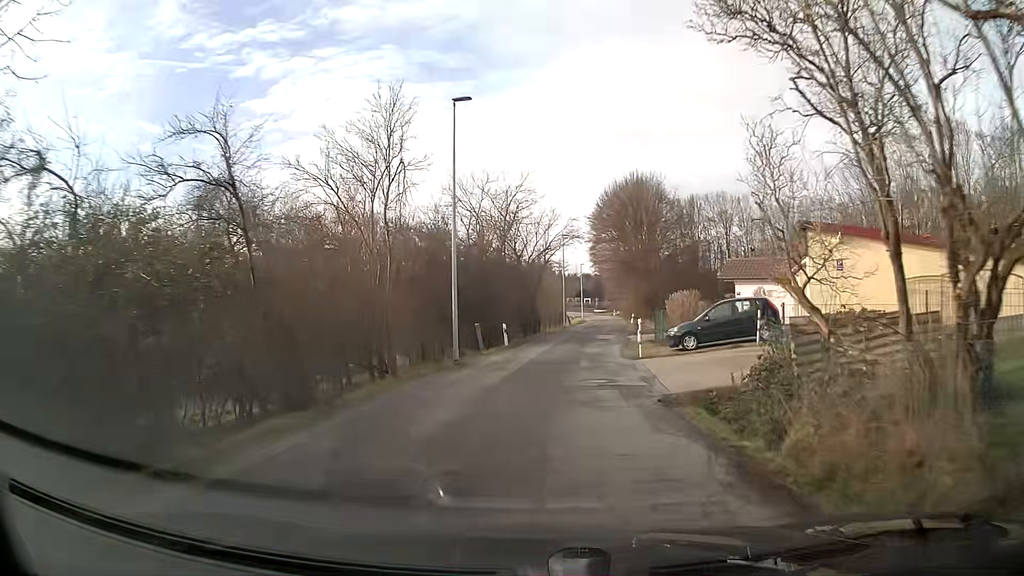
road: residential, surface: asphalt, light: Day
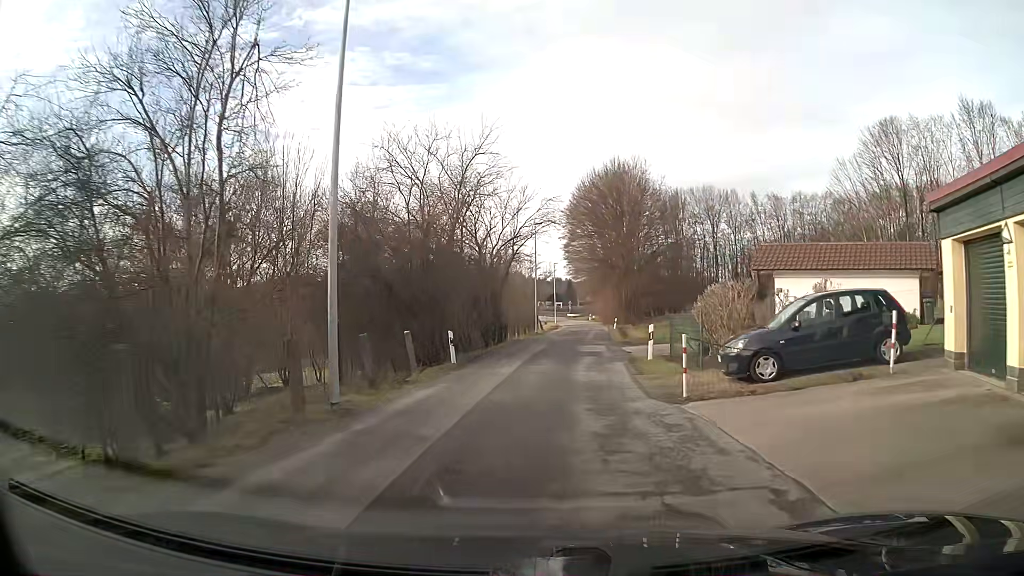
(+0.2, +9.7) m; +3°
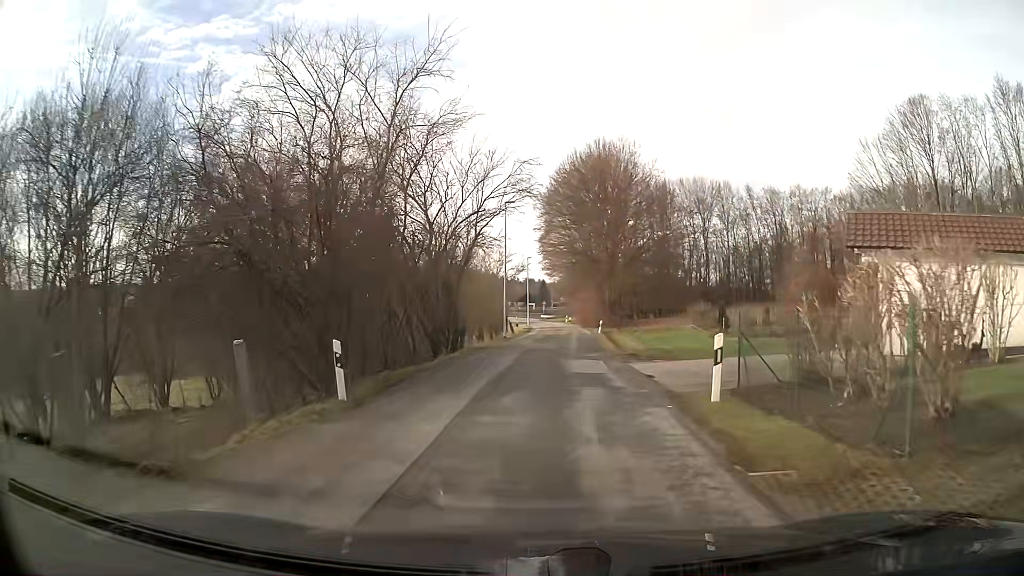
(+0.2, +9.7) m; +3°
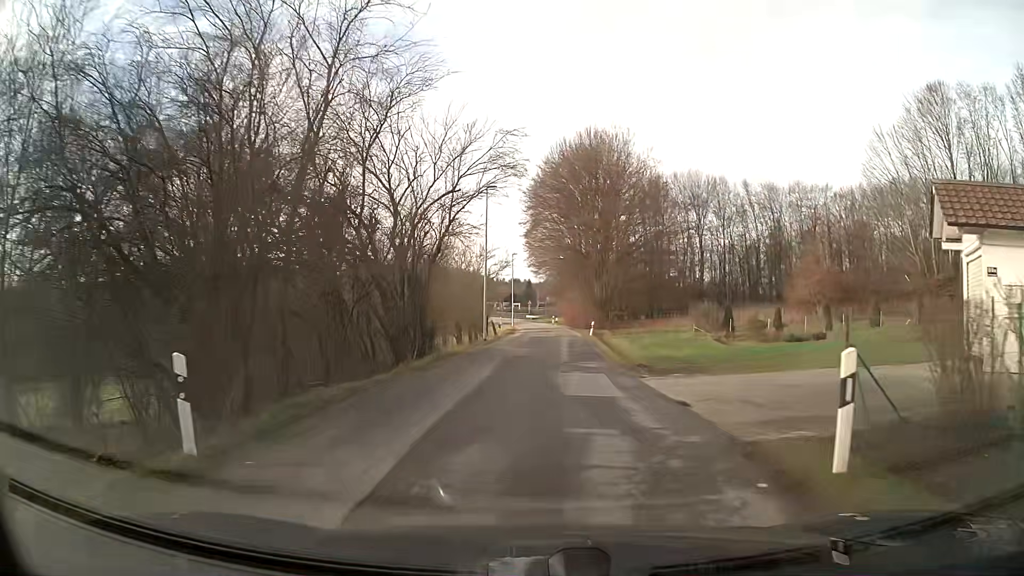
(0.0, +4.8) m; +1°
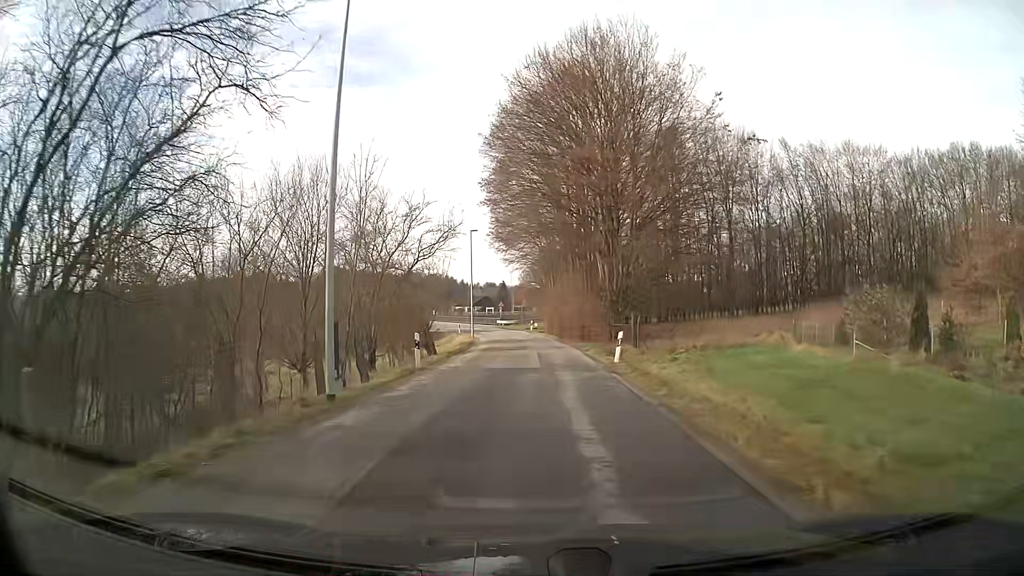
(+0.5, +23.6) m; +2°
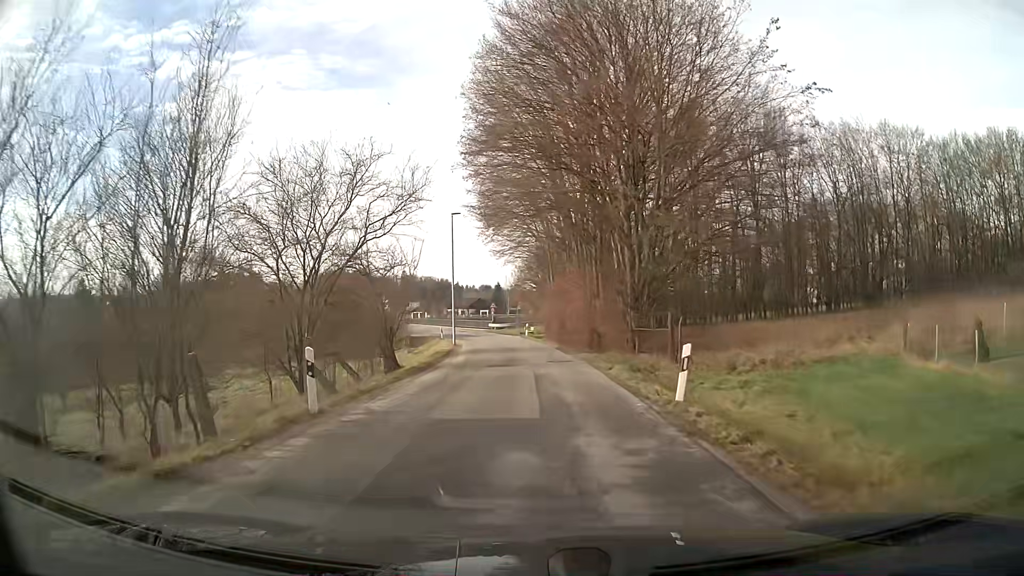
(0.0, +9.4) m; 0°
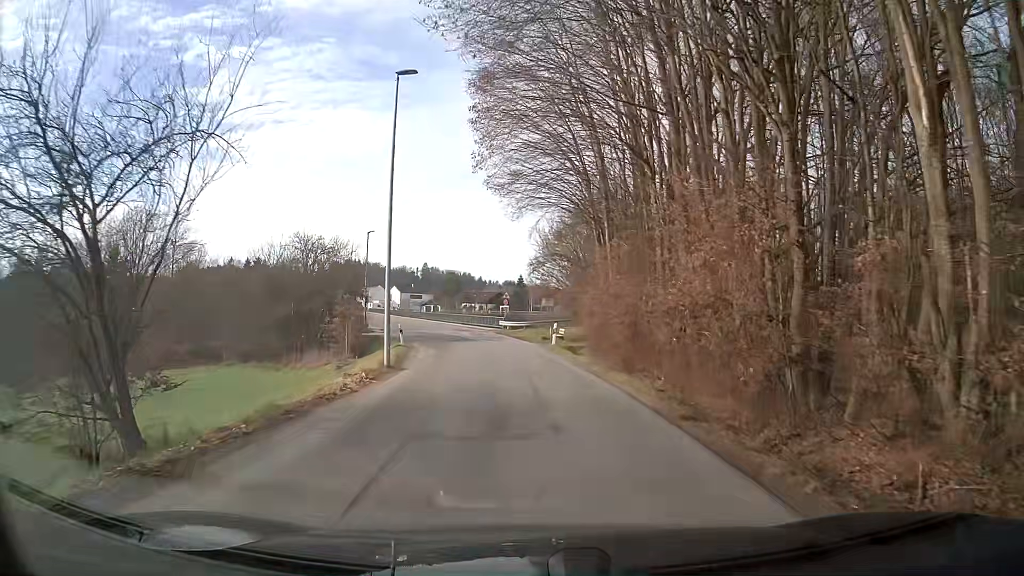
(-0.4, +23.5) m; -2°
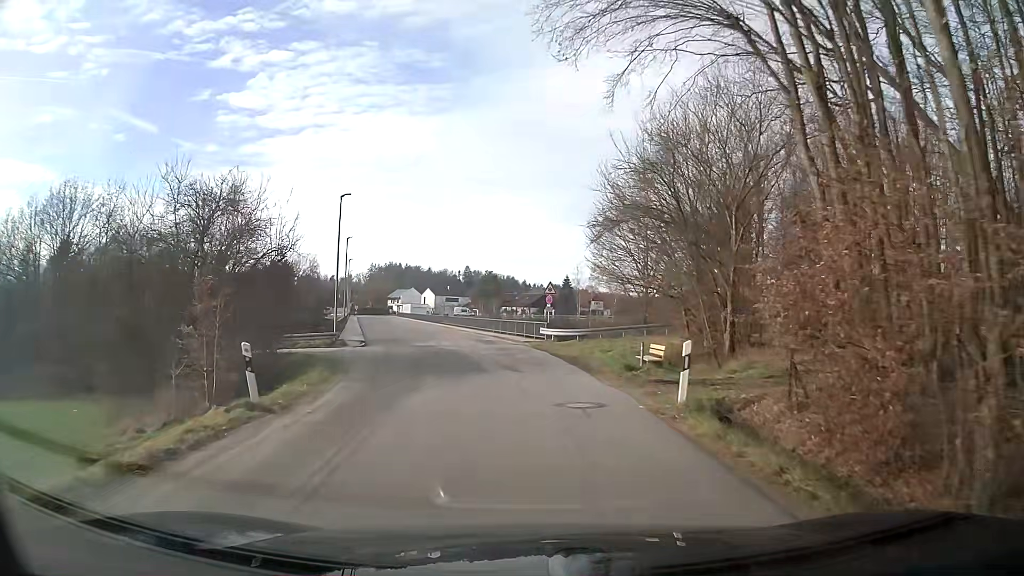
(-0.5, +19.5) m; -4°
